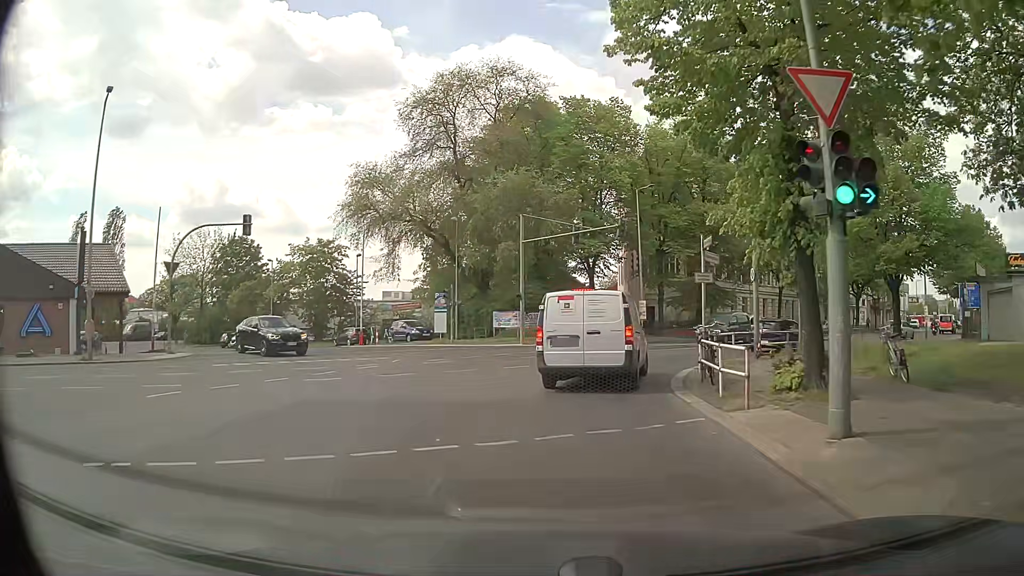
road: residential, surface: asphalt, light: Day
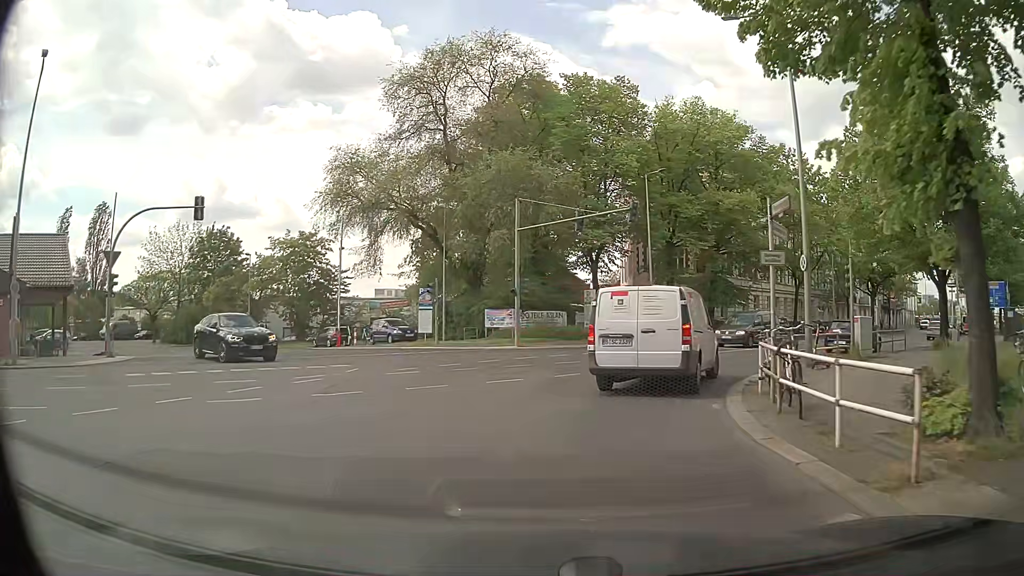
(0.0, +4.7) m; -1°
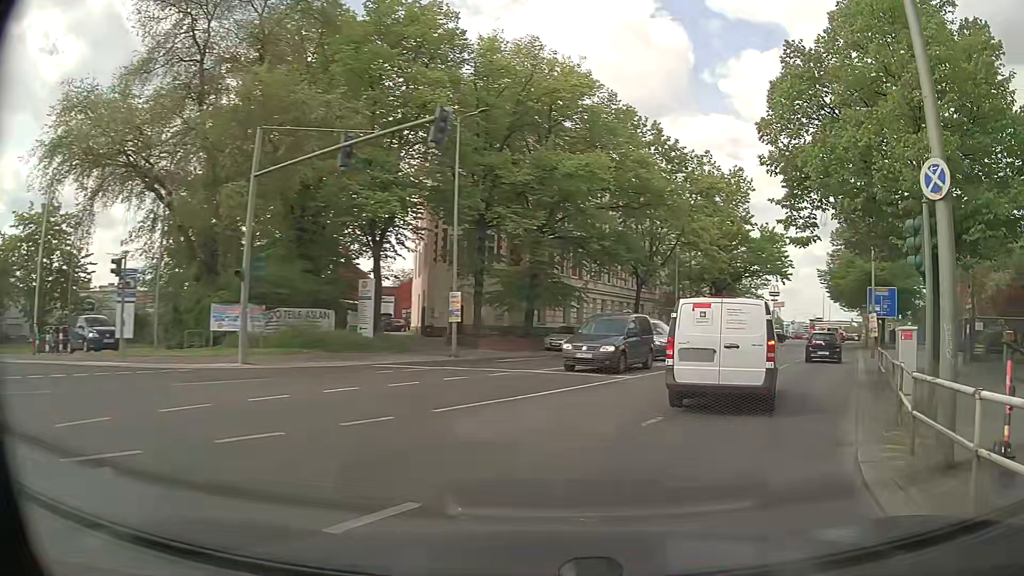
(+1.2, +13.0) m; +17°
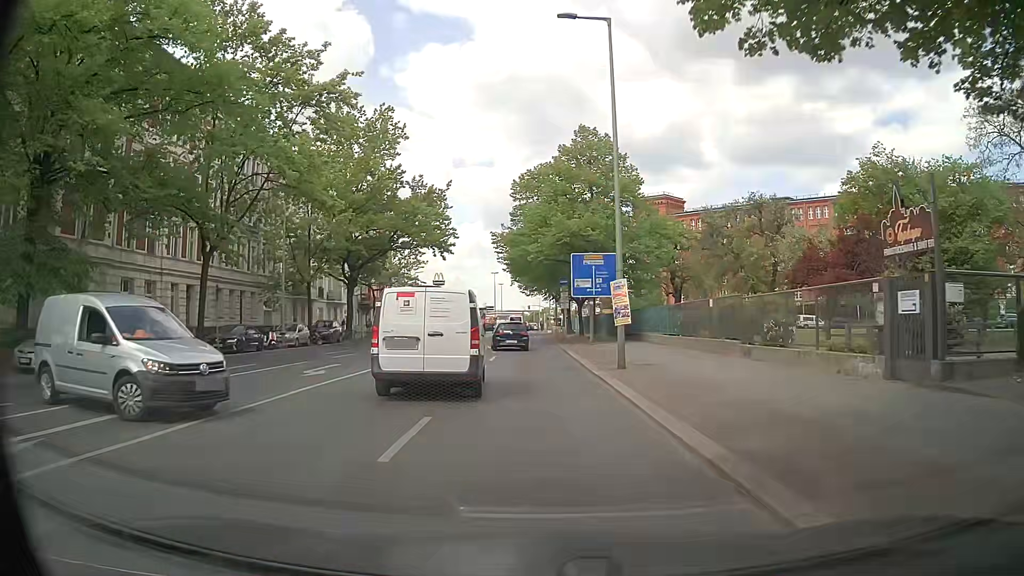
(+6.5, +17.8) m; +29°
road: secondary
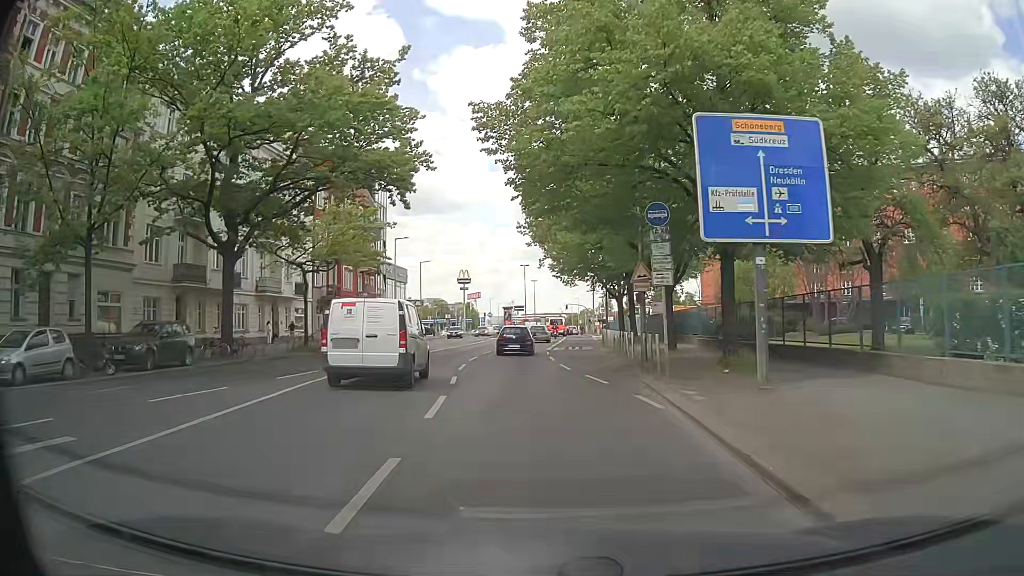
(-0.2, +26.7) m; -2°
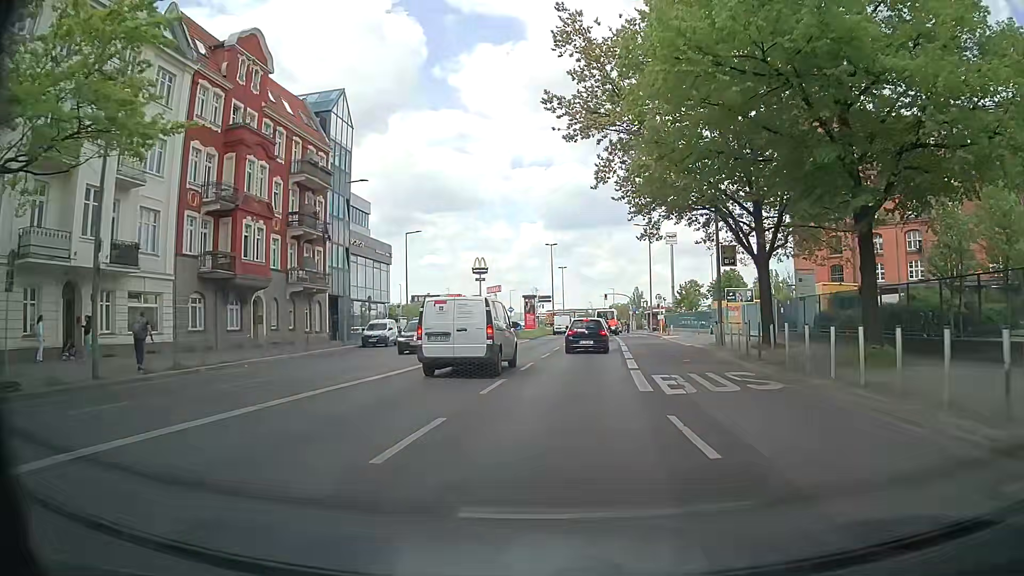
(-1.2, +27.5) m; -3°
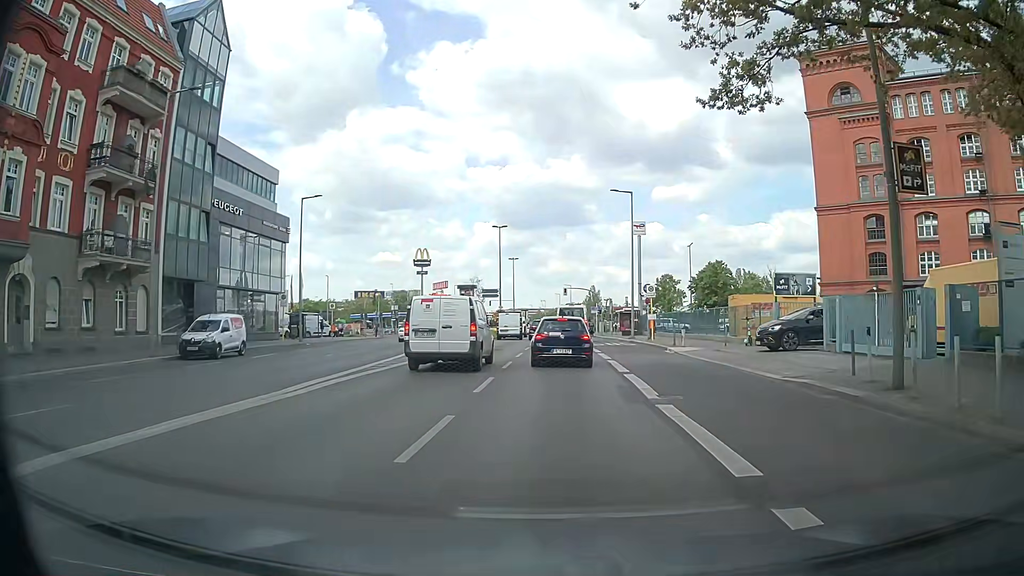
(+0.6, +17.8) m; +4°
